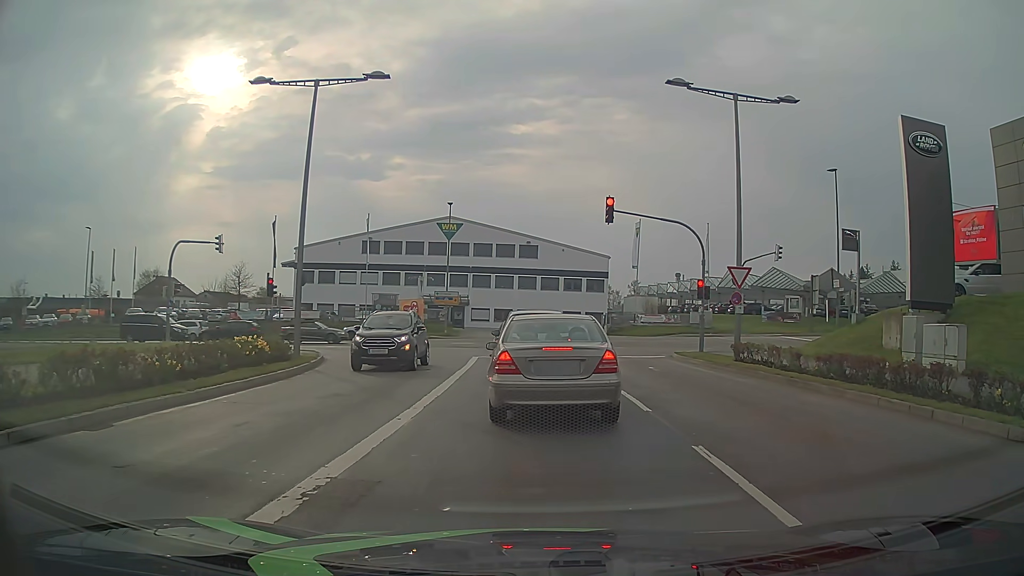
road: secondary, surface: asphalt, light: Day
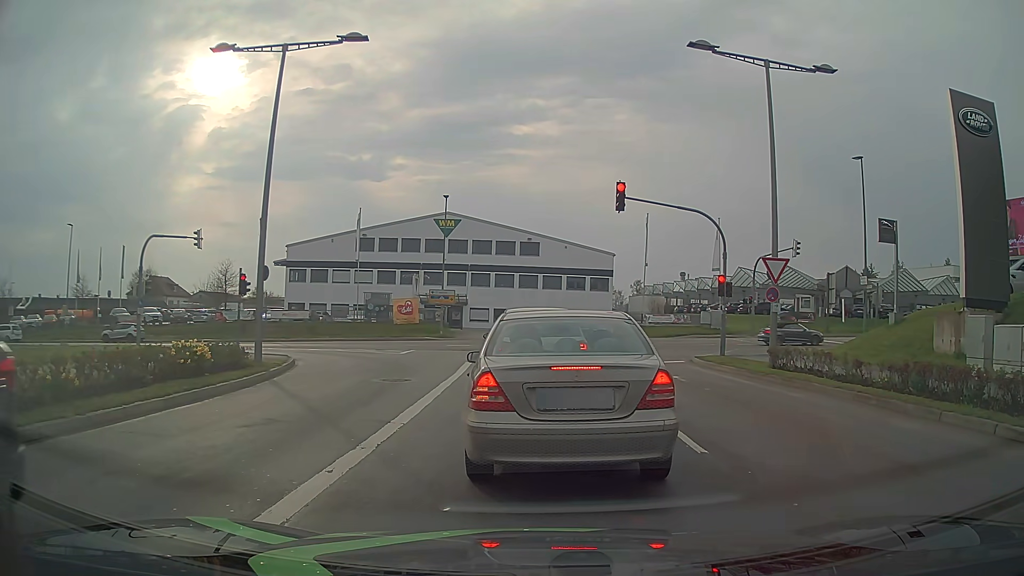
(0.0, +3.0) m; -1°
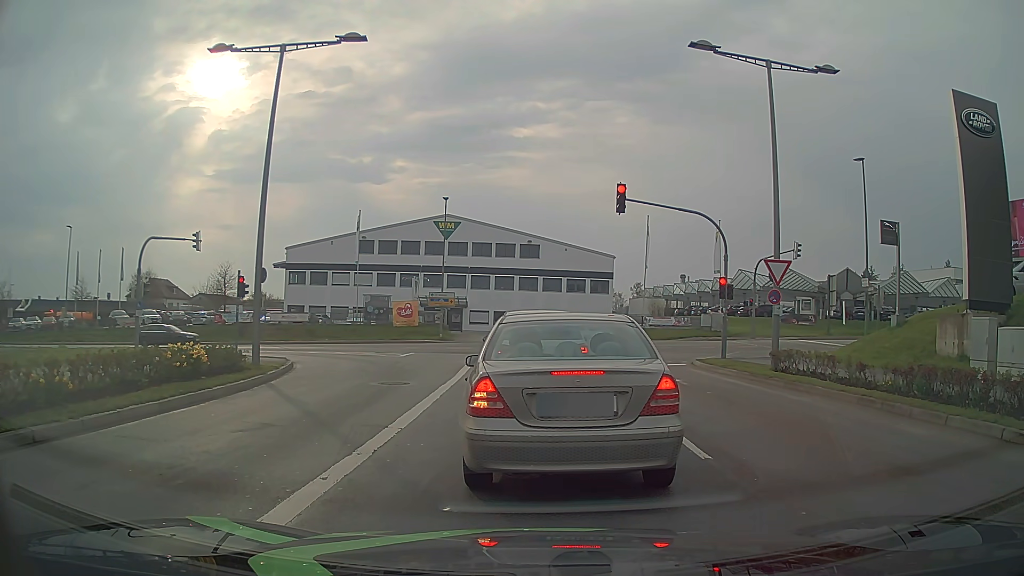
(0.0, +0.2) m; 0°
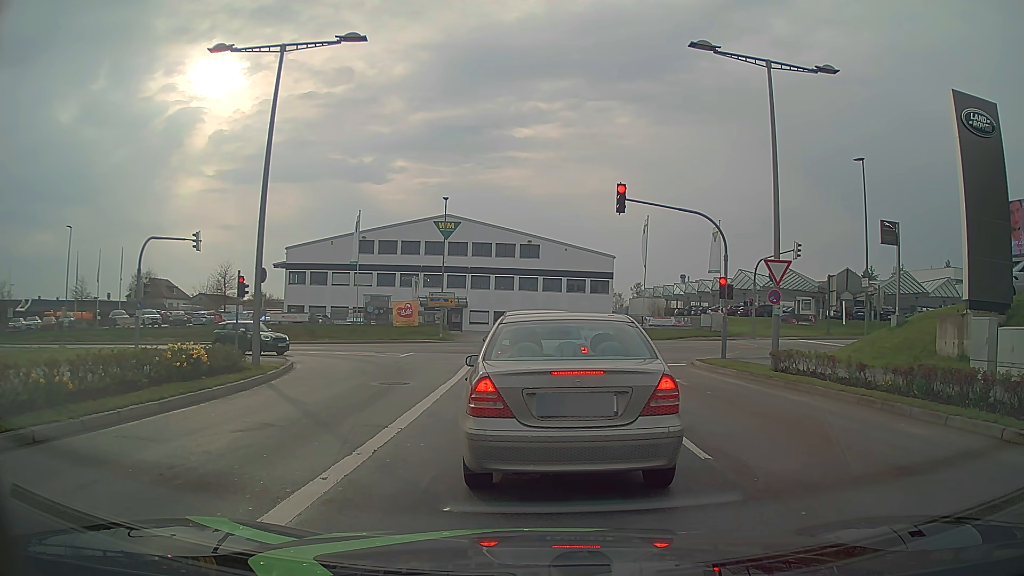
(0.0, 0.0) m; 0°
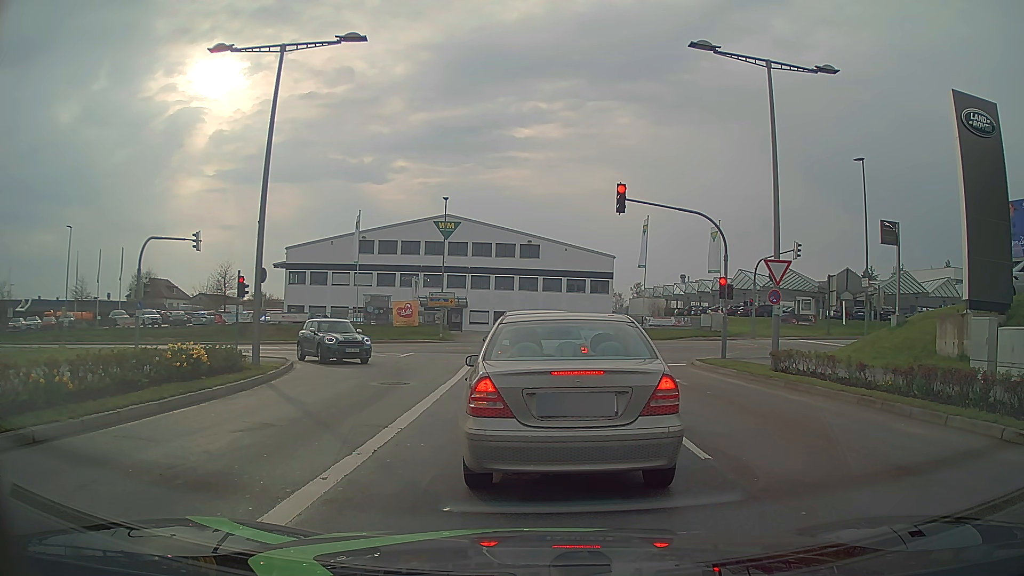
(0.0, 0.0) m; 0°
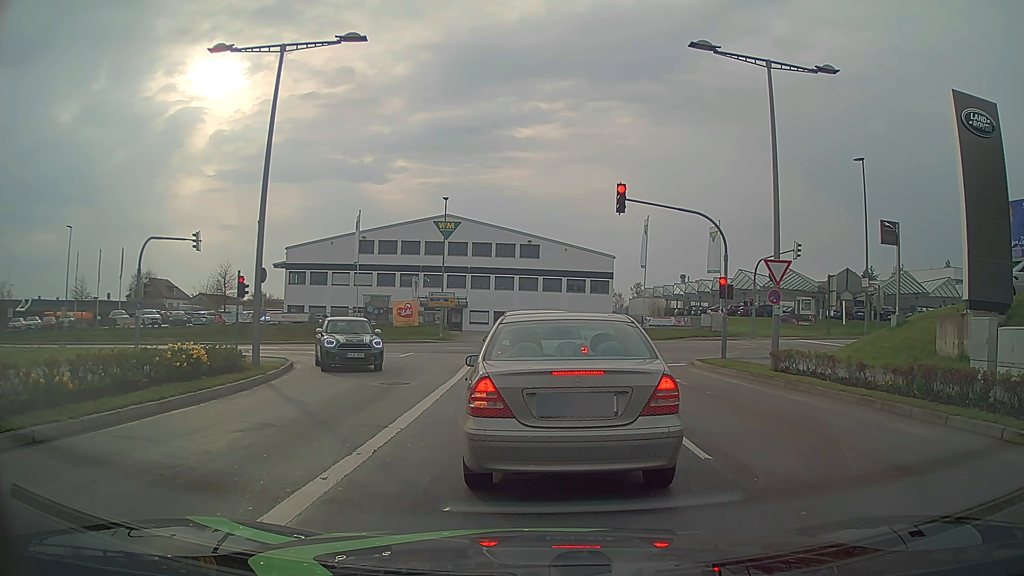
(0.0, 0.0) m; 0°
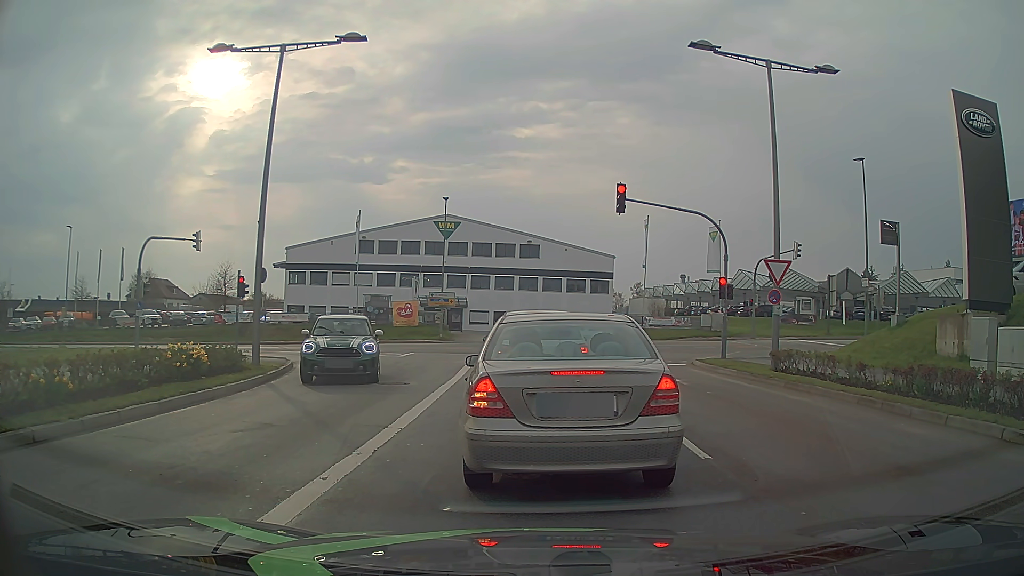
(0.0, 0.0) m; 0°
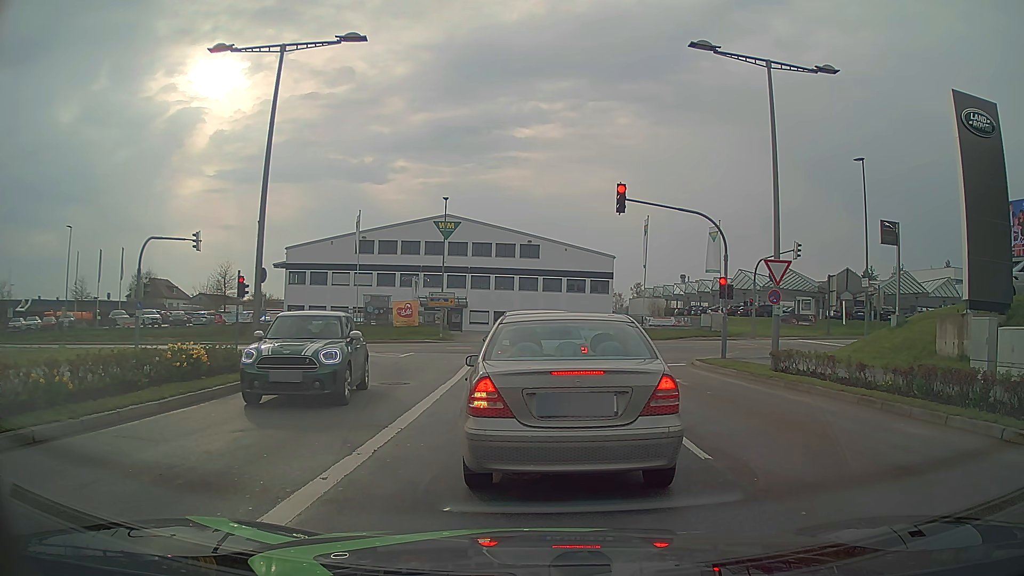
(0.0, 0.0) m; 0°
(0, +10) (0, +20) (-1, +30) (-5, +39) (-14, +44) (-23, +47) (-33, +47) (-43, +47) (-53, +47) (-63, +47) m
